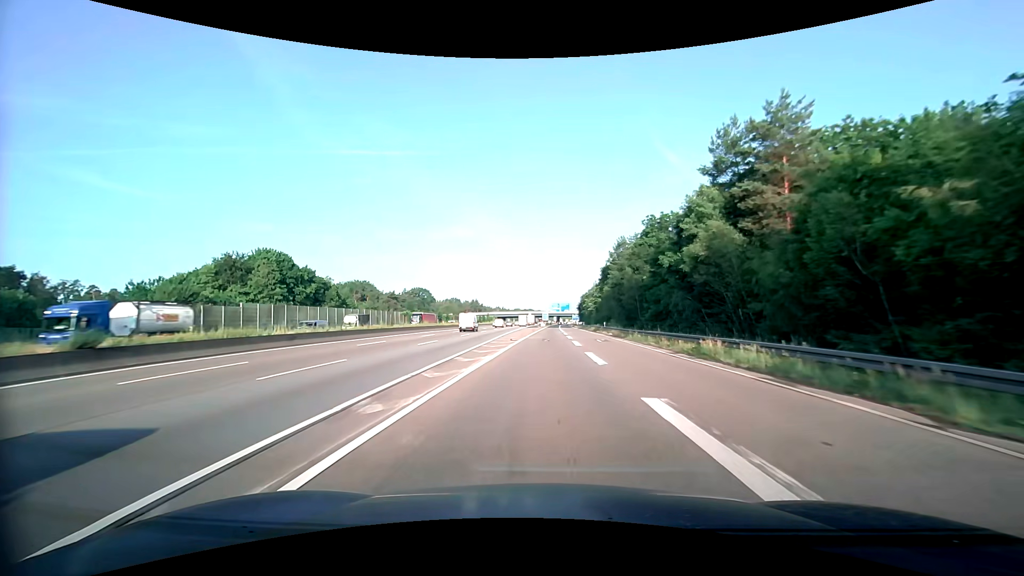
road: motorway_link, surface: asphalt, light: Day
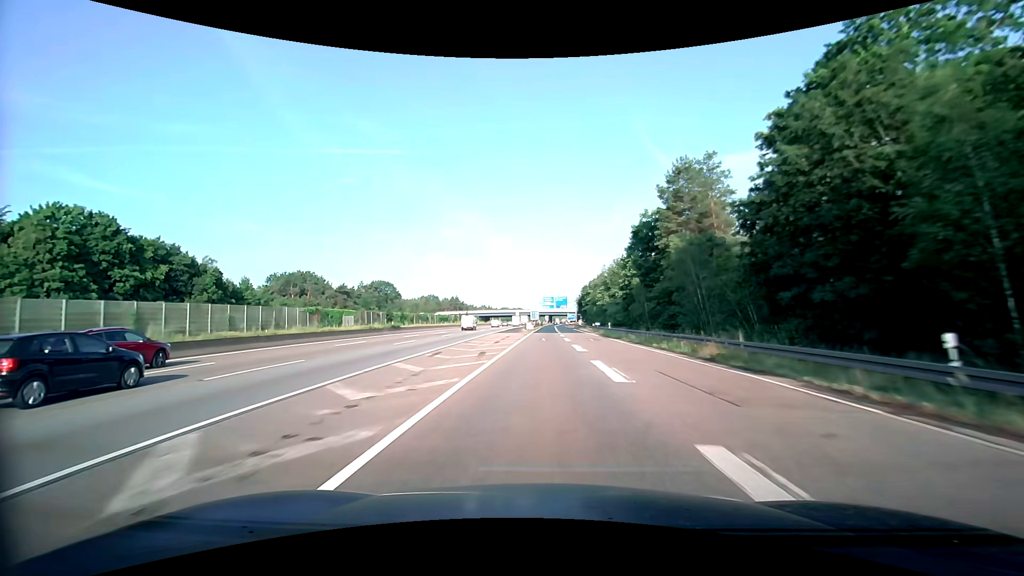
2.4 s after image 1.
(+0.6, +53.3) m; +1°
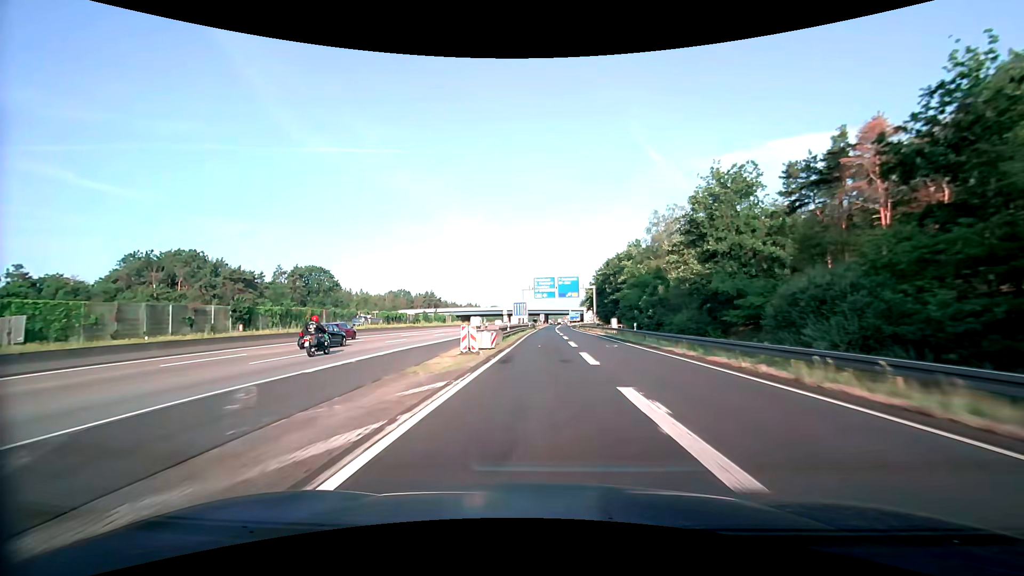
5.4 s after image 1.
(+0.3, +67.2) m; 0°
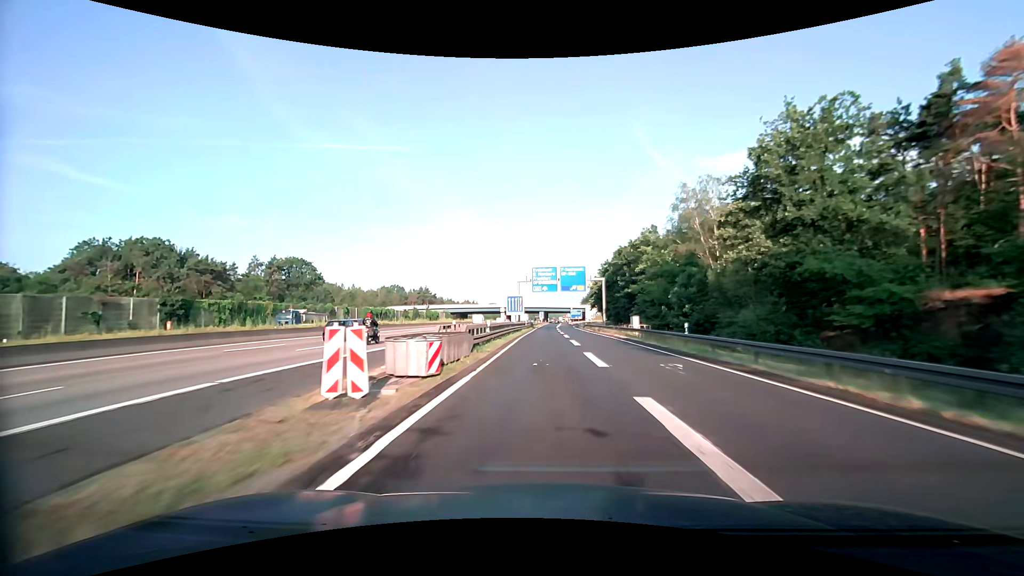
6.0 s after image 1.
(+0.1, +13.5) m; 0°
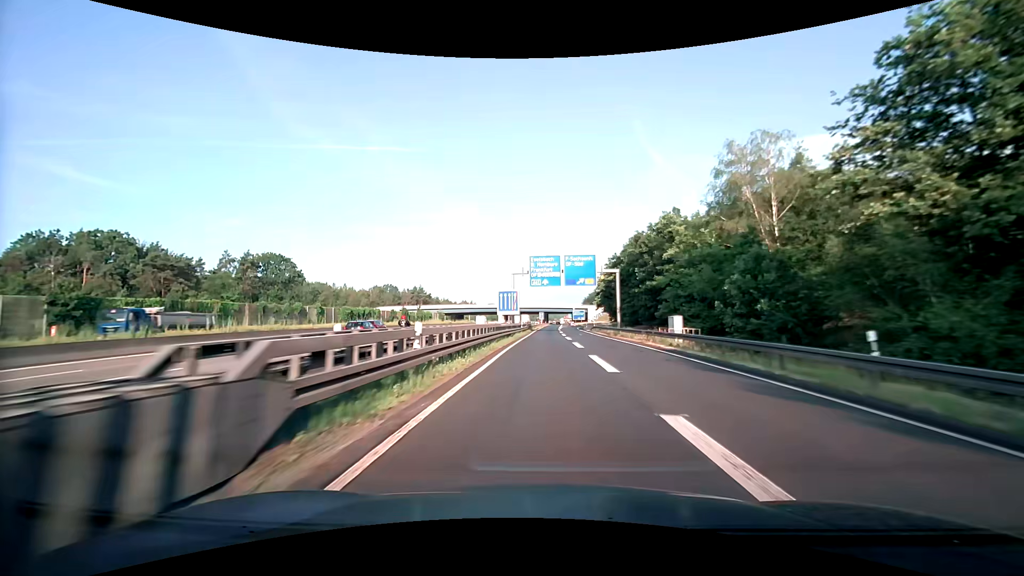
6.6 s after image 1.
(0.0, +13.5) m; 0°
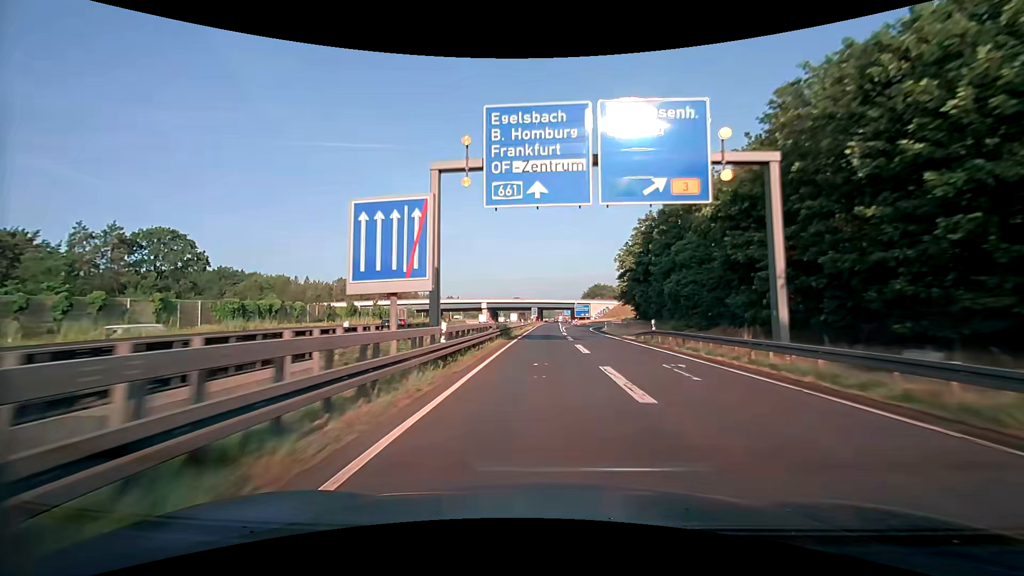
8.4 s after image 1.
(+0.3, +40.6) m; +1°
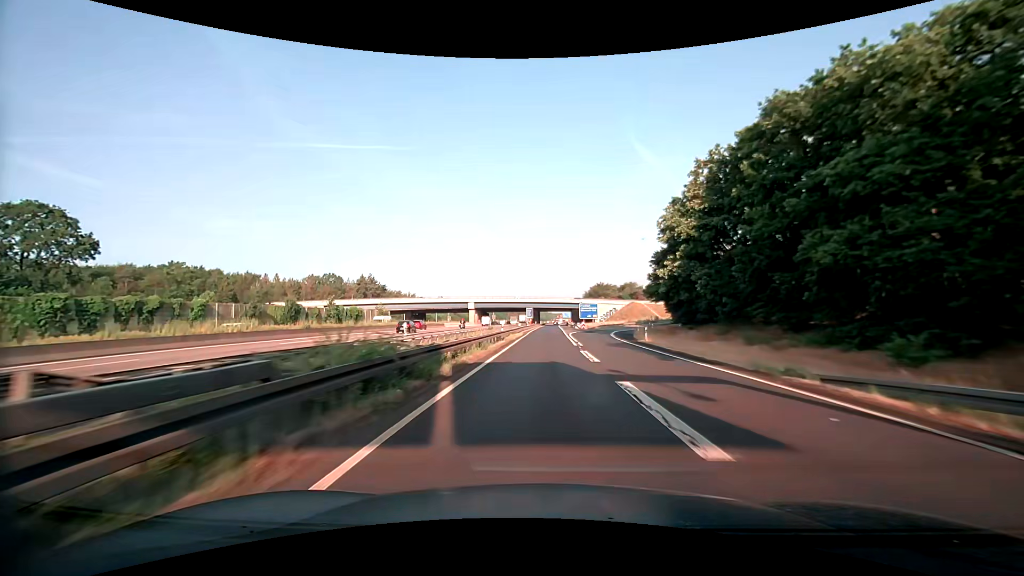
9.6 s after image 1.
(0.0, +27.2) m; 0°
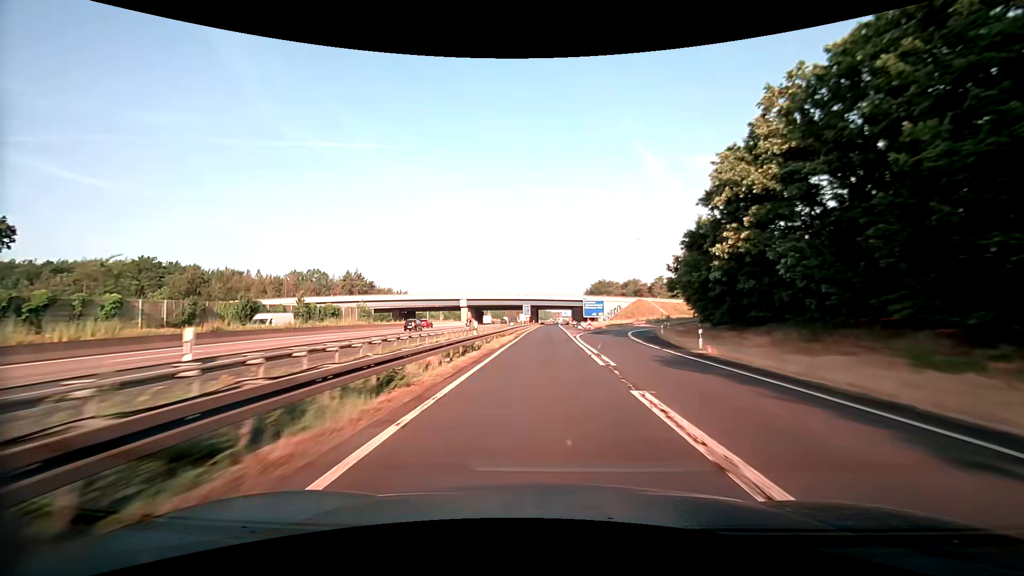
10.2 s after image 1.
(+0.1, +13.6) m; 0°
(0, +10) (0, +20) (0, +30) (0, +40) (0, +50) (0, +60) (+1, +70) (+1, +80) (+1, +90) (+1, +100) m
